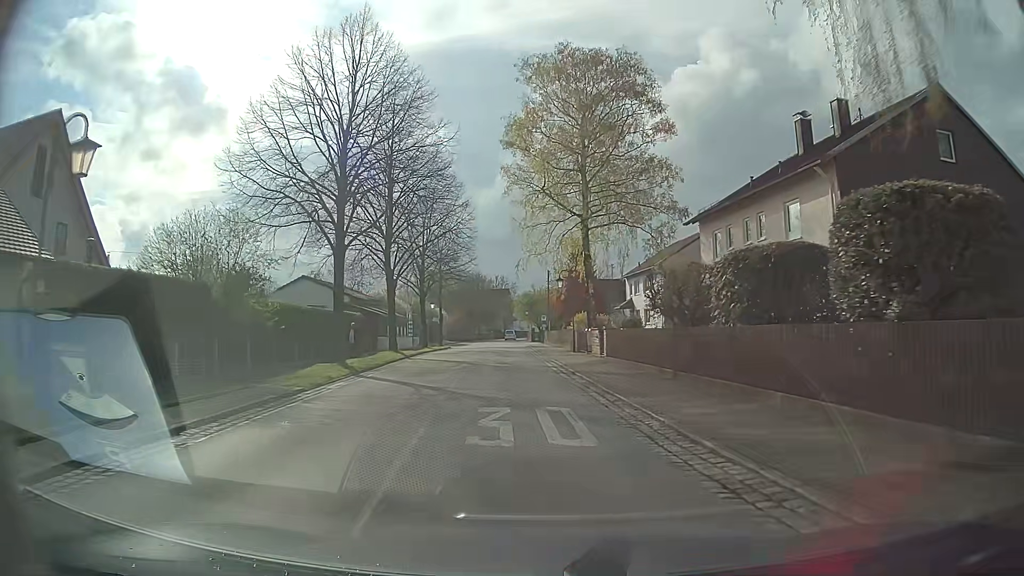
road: residential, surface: asphalt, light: Day
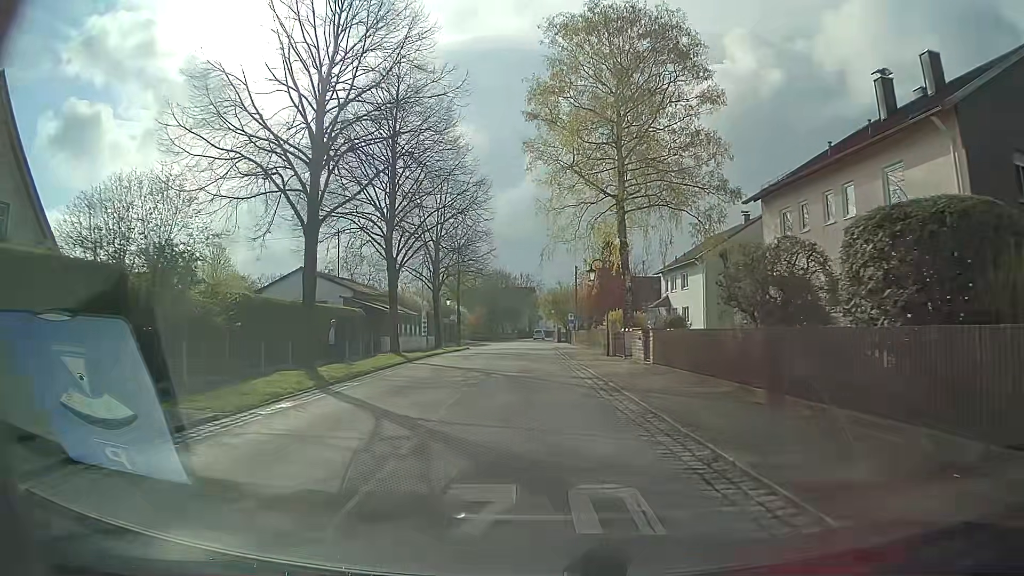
(-0.1, +5.7) m; -3°
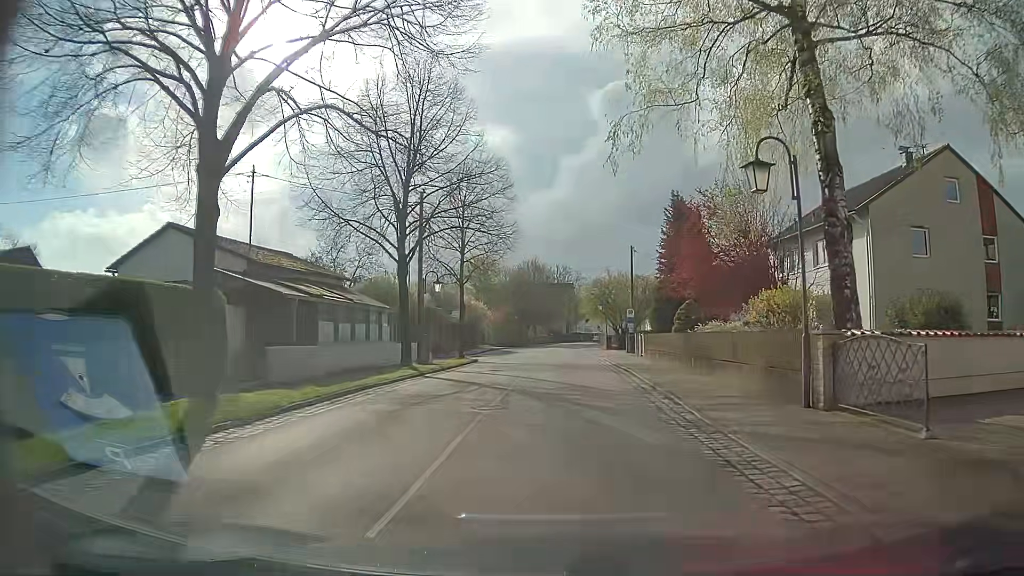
(-0.8, +21.4) m; -3°
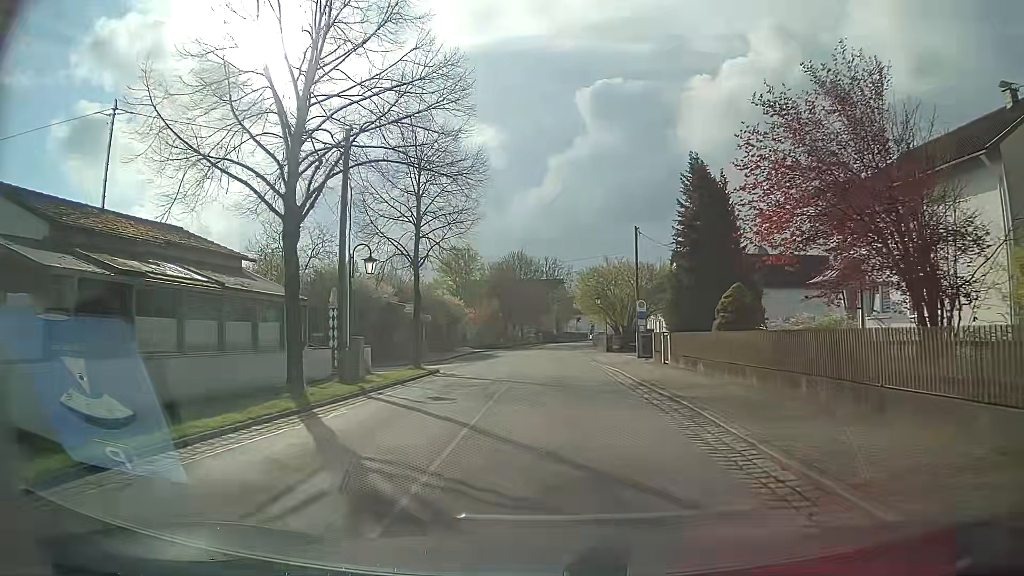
(+0.1, +10.8) m; 0°
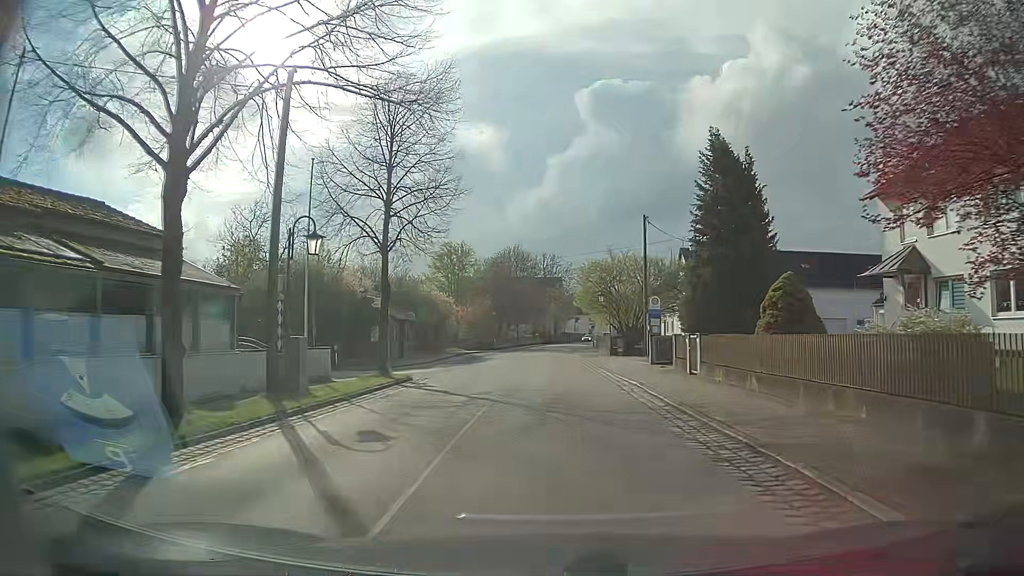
(0.0, +5.5) m; 0°
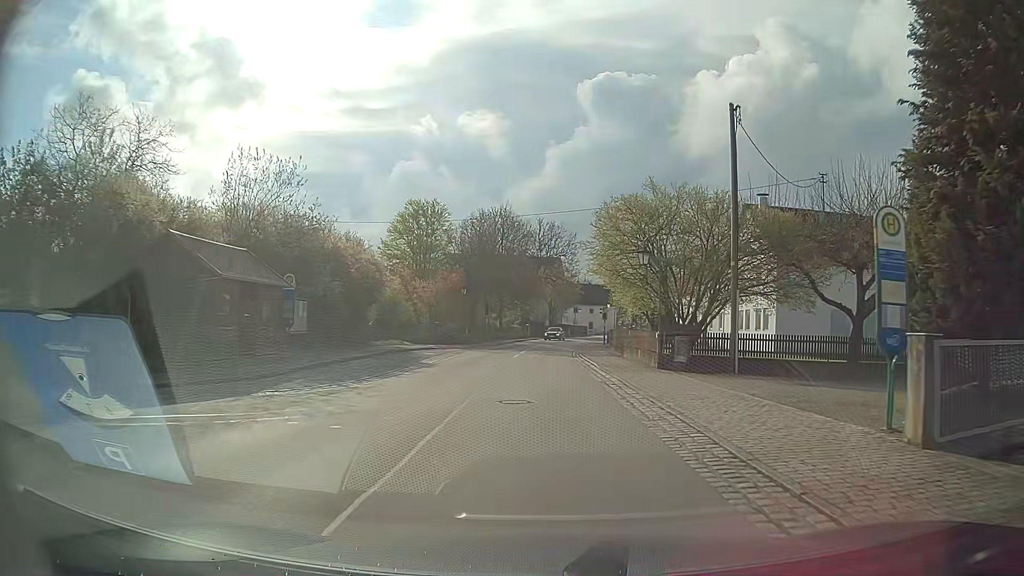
(+0.2, +22.3) m; +1°
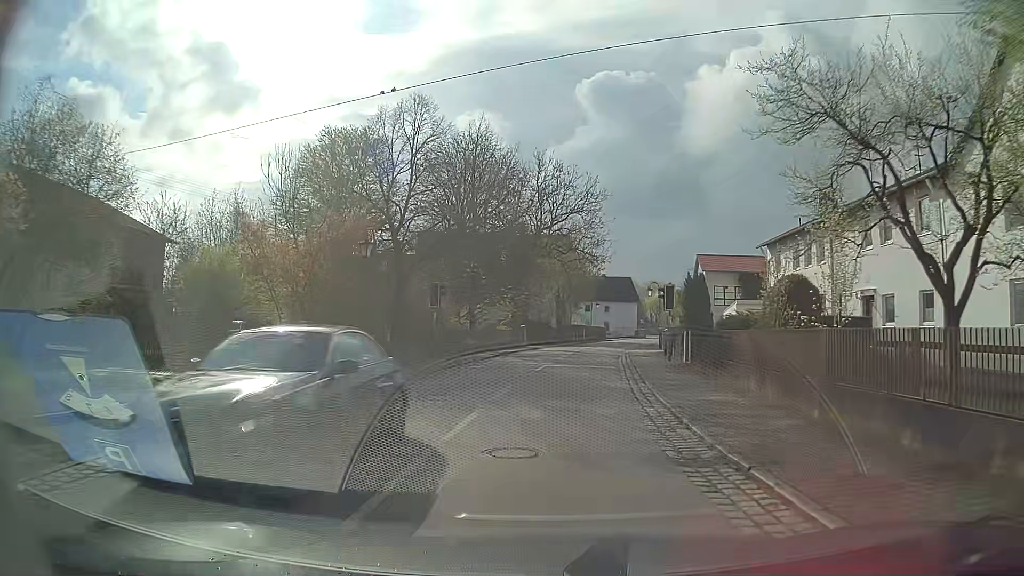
(-0.4, +28.3) m; -1°
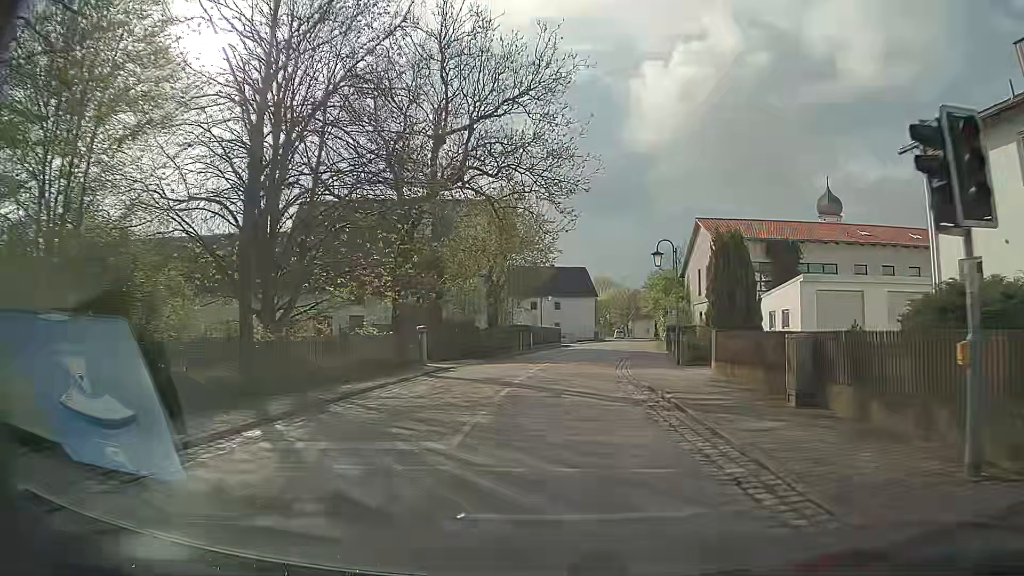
(+1.0, +23.2) m; +5°
(0, +10) (0, +20) (+1, +30) (+2, +40) (+4, +50) (+5, +60) (+7, +70) (+9, +79) (+11, +89) (+13, +99) m
